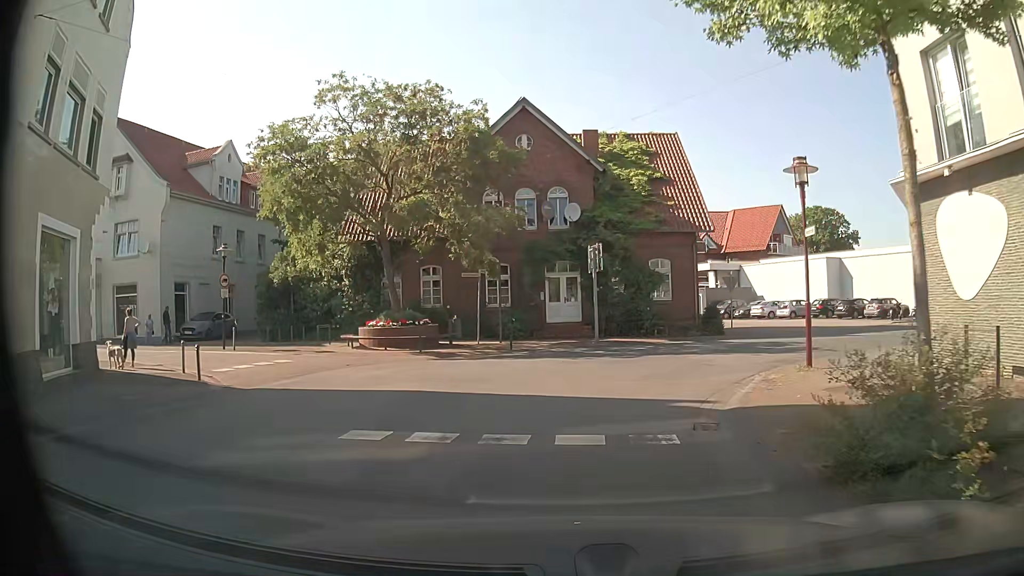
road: residential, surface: asphalt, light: Day
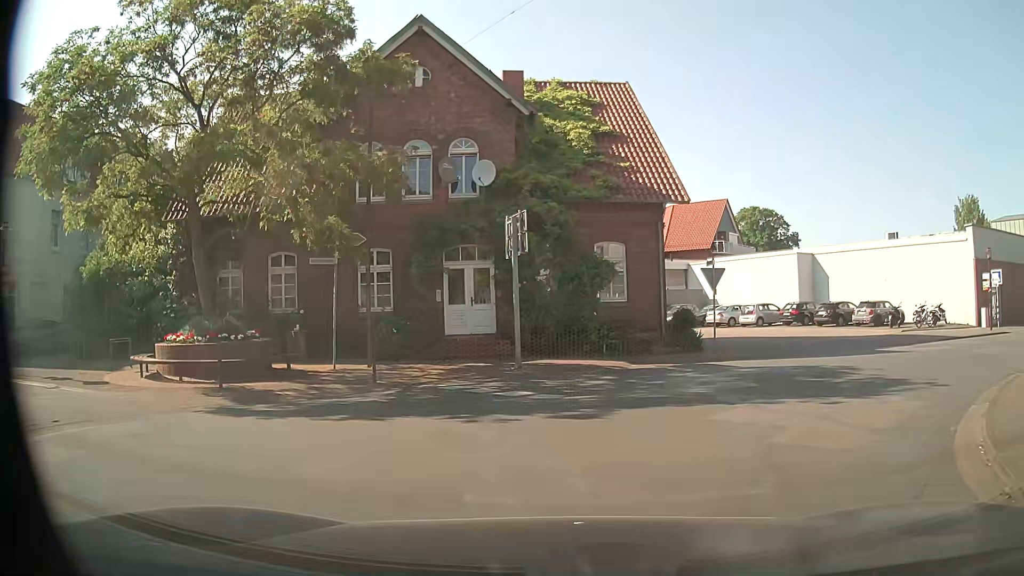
(+0.3, +9.4) m; +5°
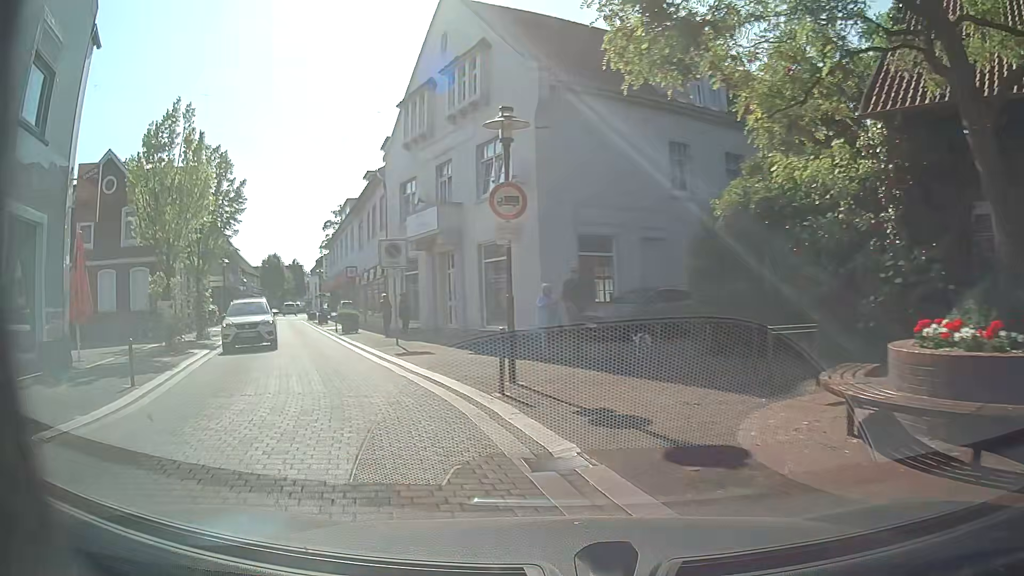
(-4.3, +9.3) m; -56°
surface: paving_stones
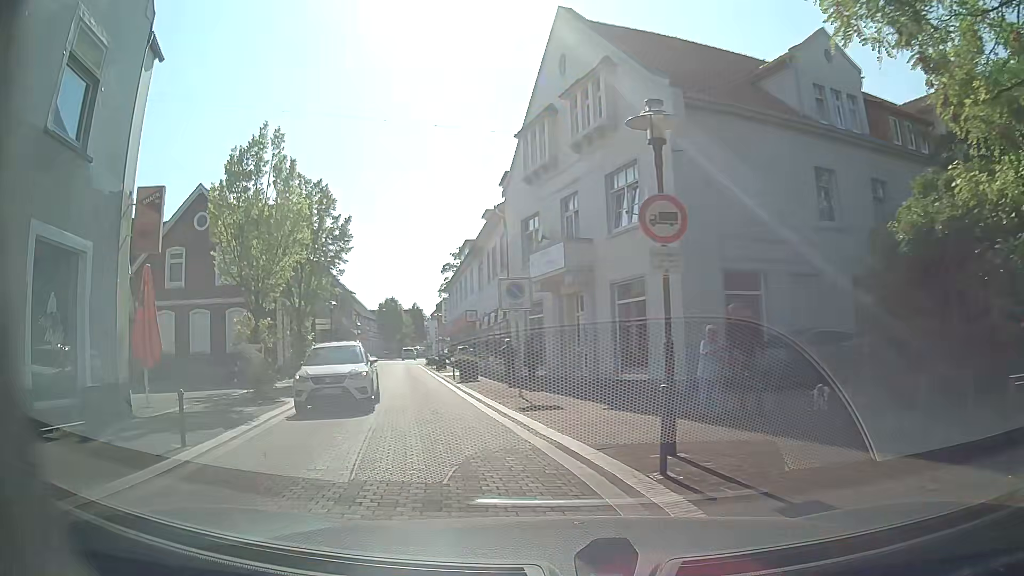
(-0.2, +2.5) m; -11°
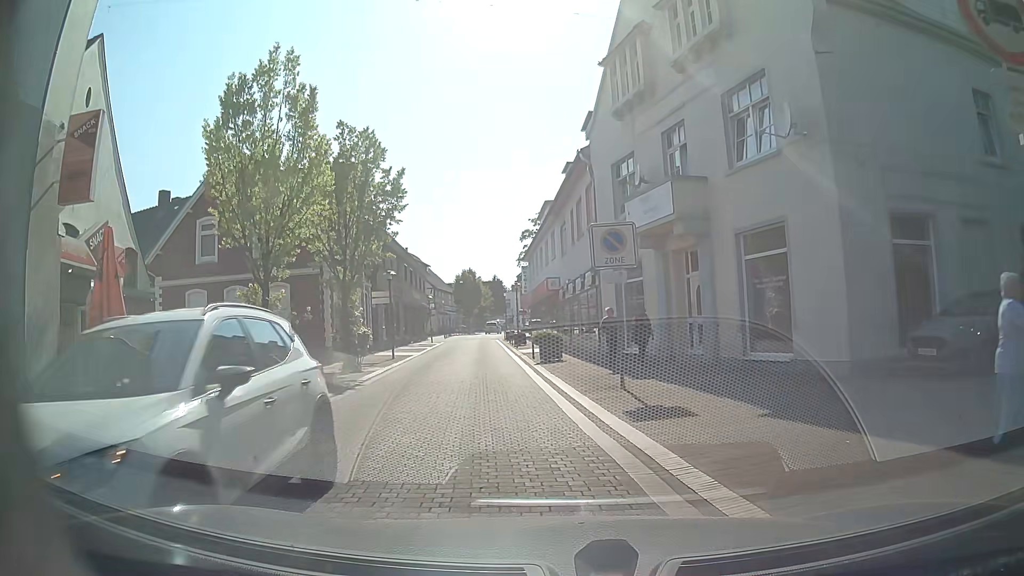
(-0.4, +5.1) m; -7°
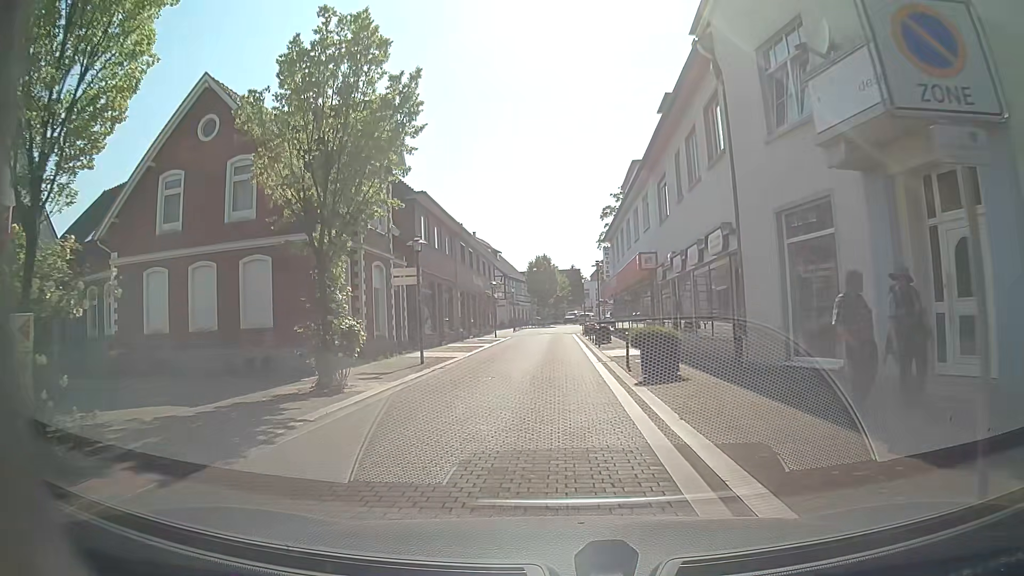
(-0.7, +9.9) m; -7°
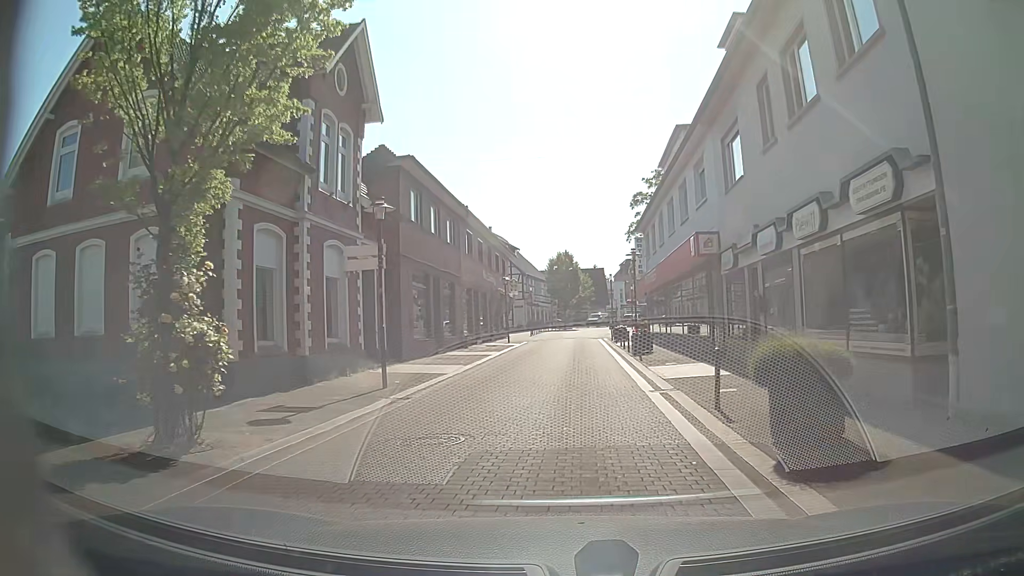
(-0.2, +7.6) m; -3°
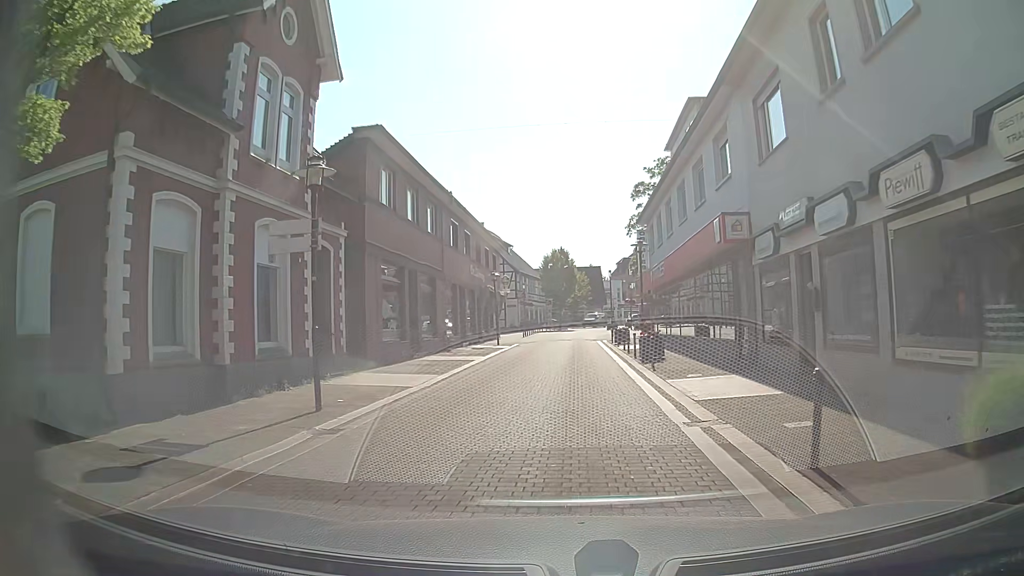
(0.0, +4.0) m; +1°
(0, +10) (+1, +20) (+1, +30) (+1, +40) (+2, +50) (+2, +60) (+4, +70) (+6, +80) (+9, +89) (+14, +98) m
